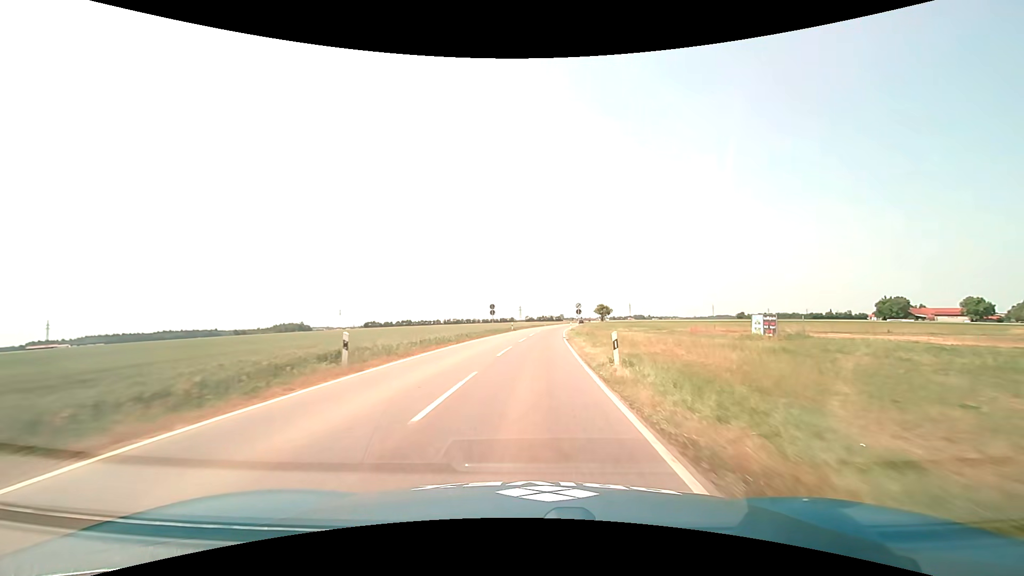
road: tertiary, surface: asphalt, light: Day
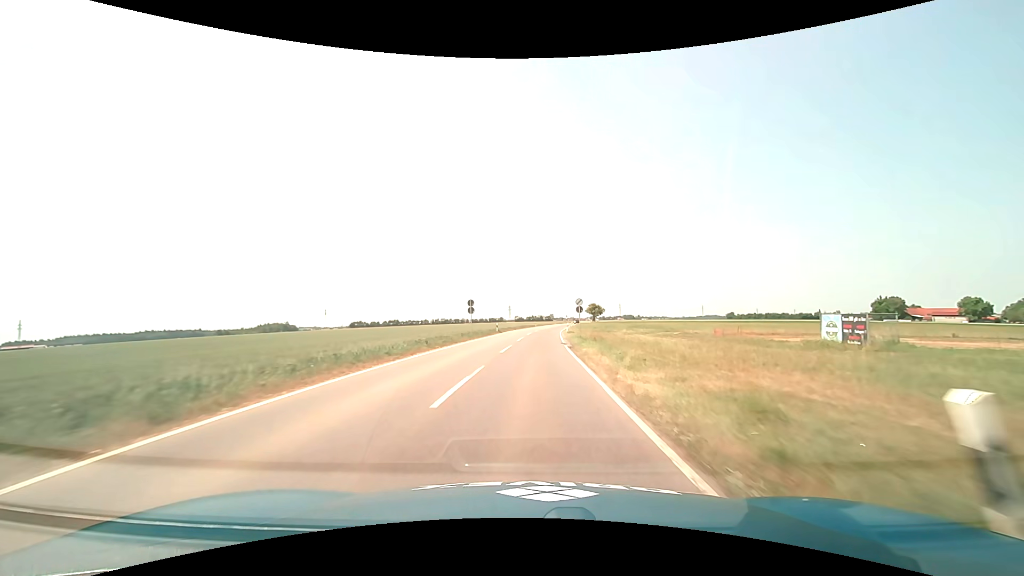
(+0.1, +10.9) m; +1°
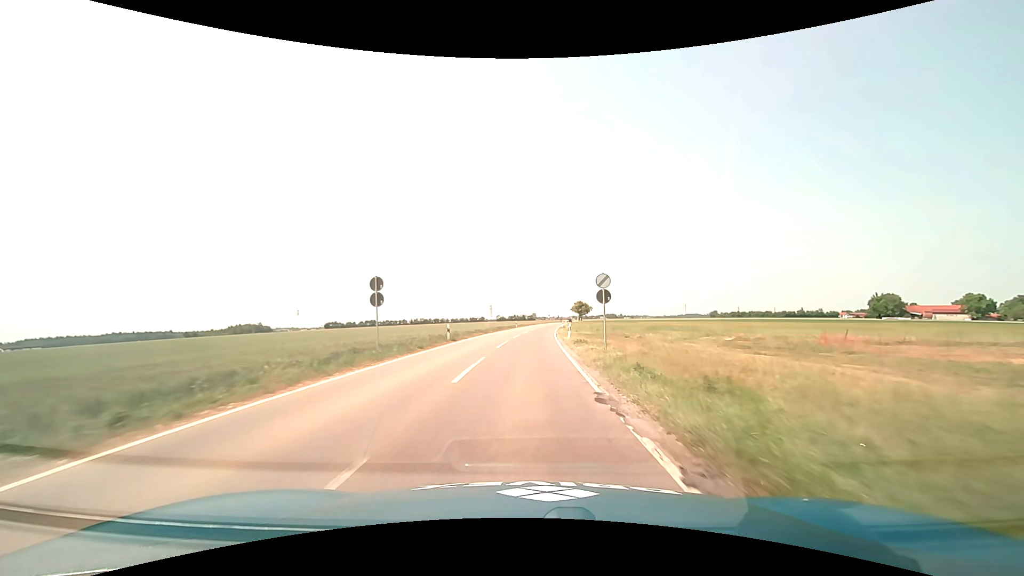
(+0.4, +22.0) m; +2°
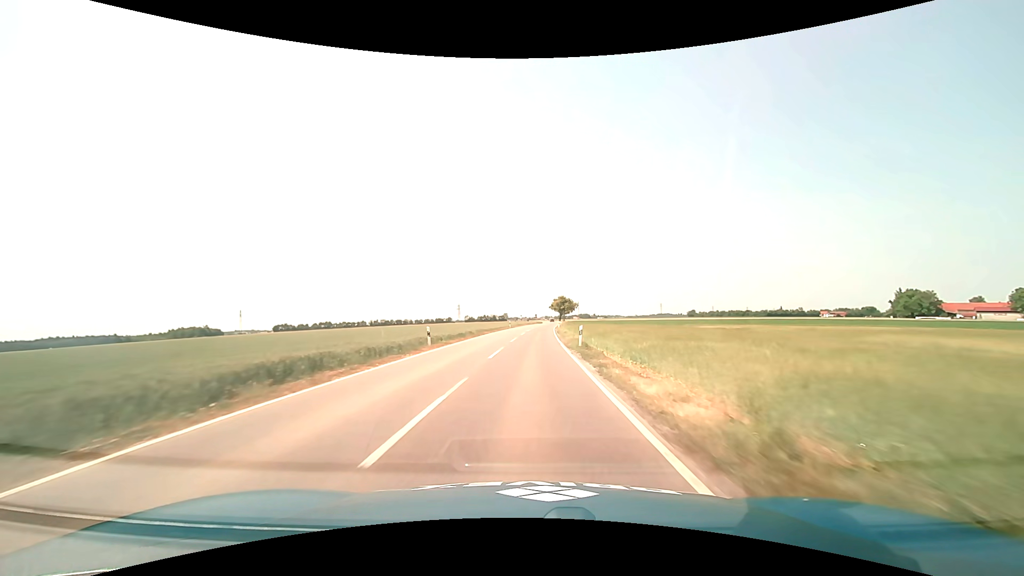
(+1.4, +55.8) m; +3°
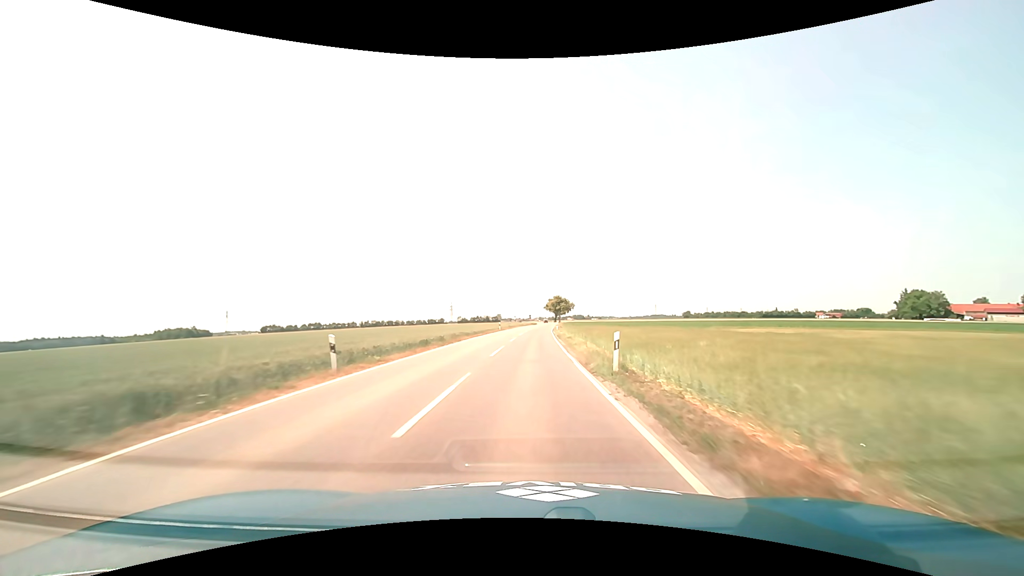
(+0.1, +11.3) m; +1°
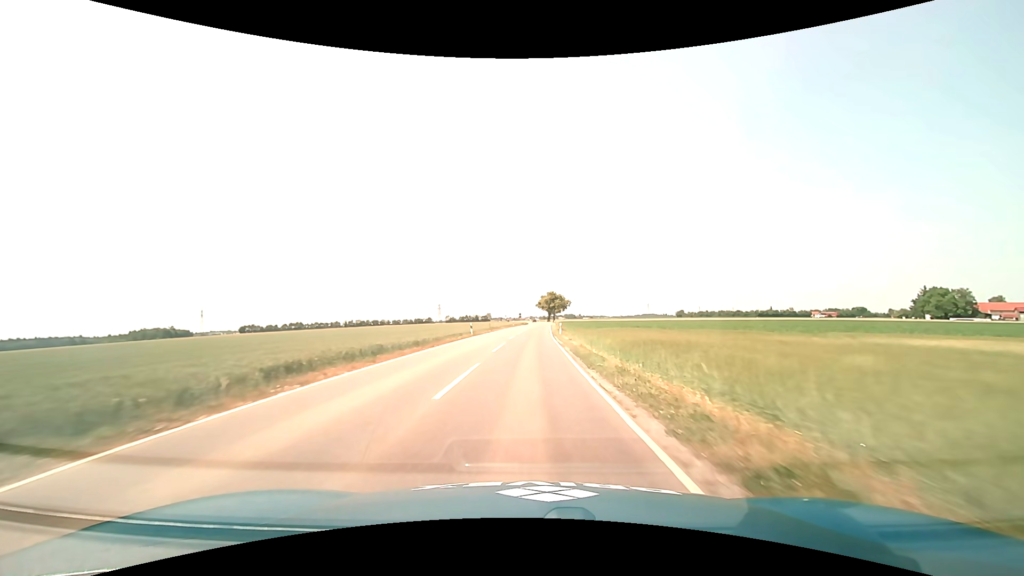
(+0.2, +22.8) m; +1°
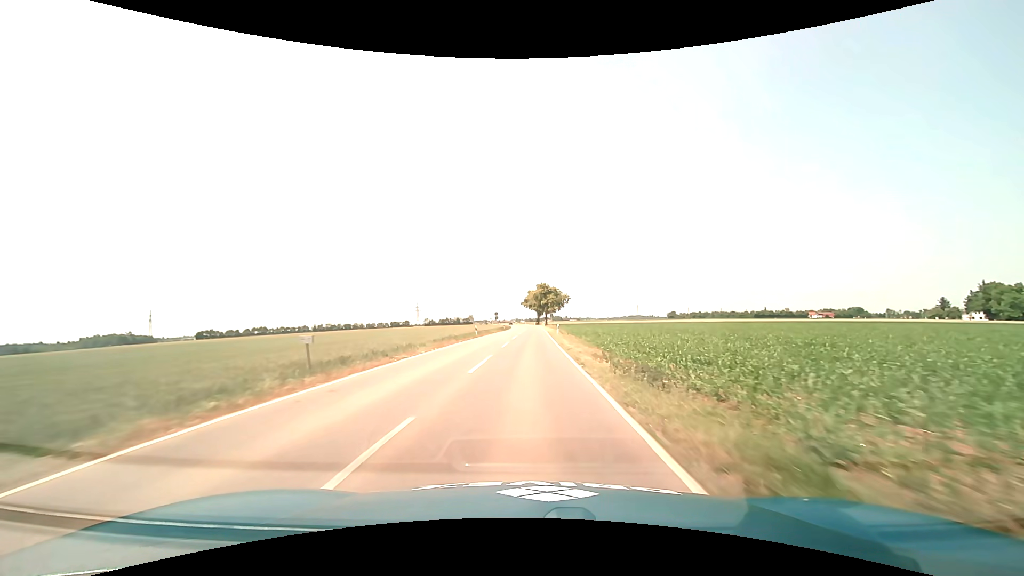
(+0.5, +45.3) m; +1°
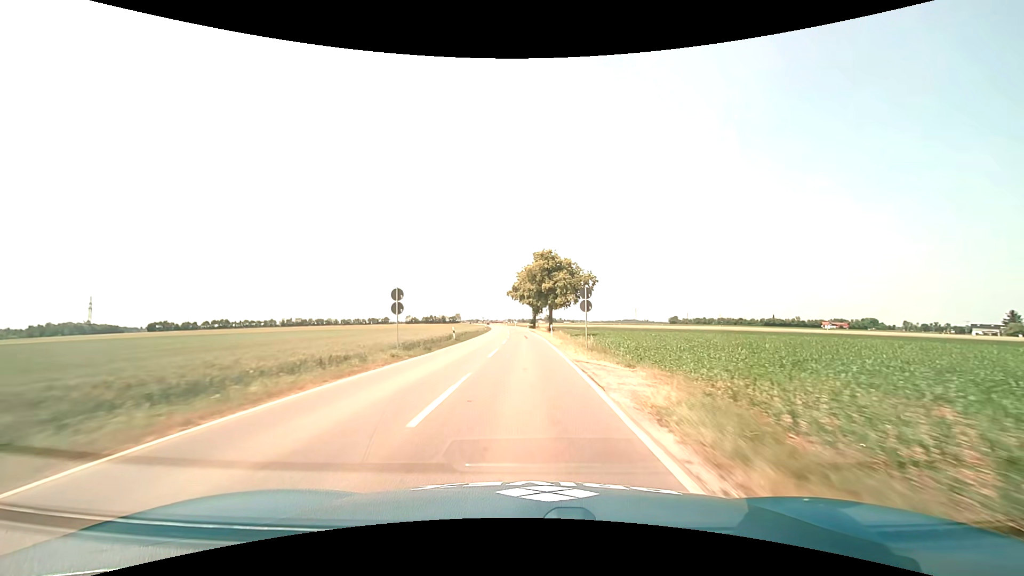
(+0.6, +56.5) m; +1°
(0, +10) (0, +20) (0, +30) (0, +40) (-1, +50) (-1, +60) (-1, +70) (-2, +80) (-2, +90) (-3, +100) m
